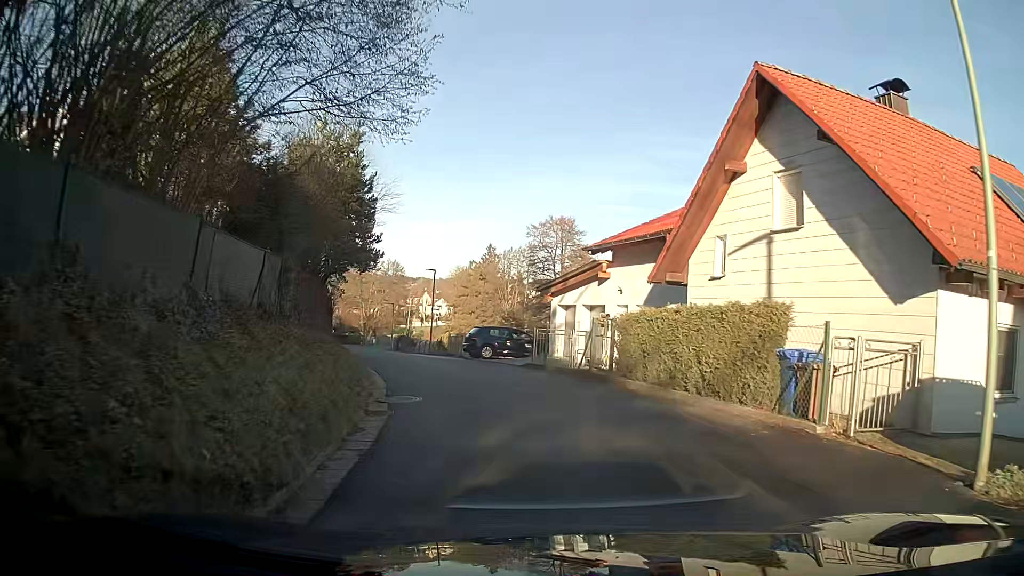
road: residential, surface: asphalt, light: Day
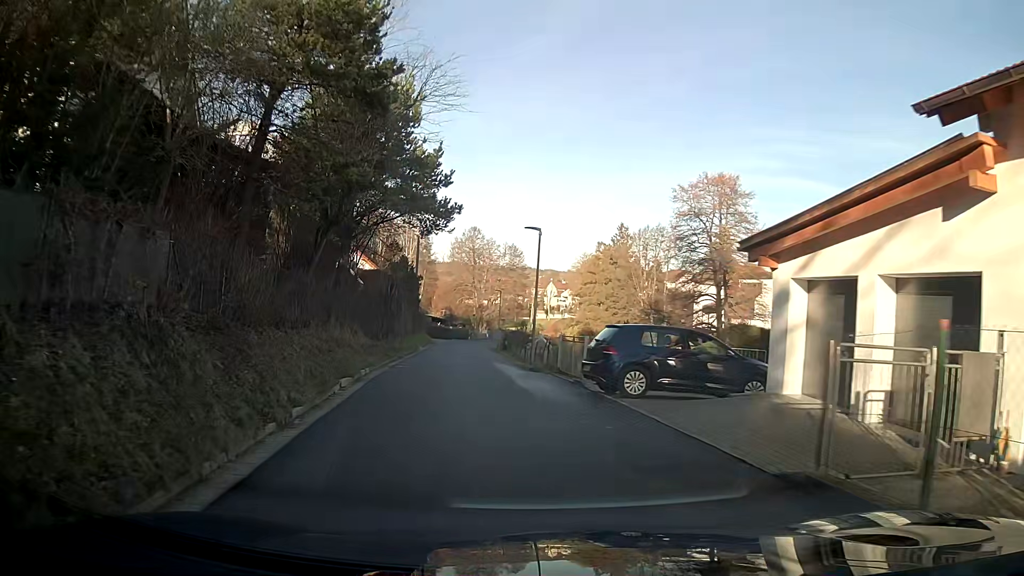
(-1.4, +15.8) m; -13°
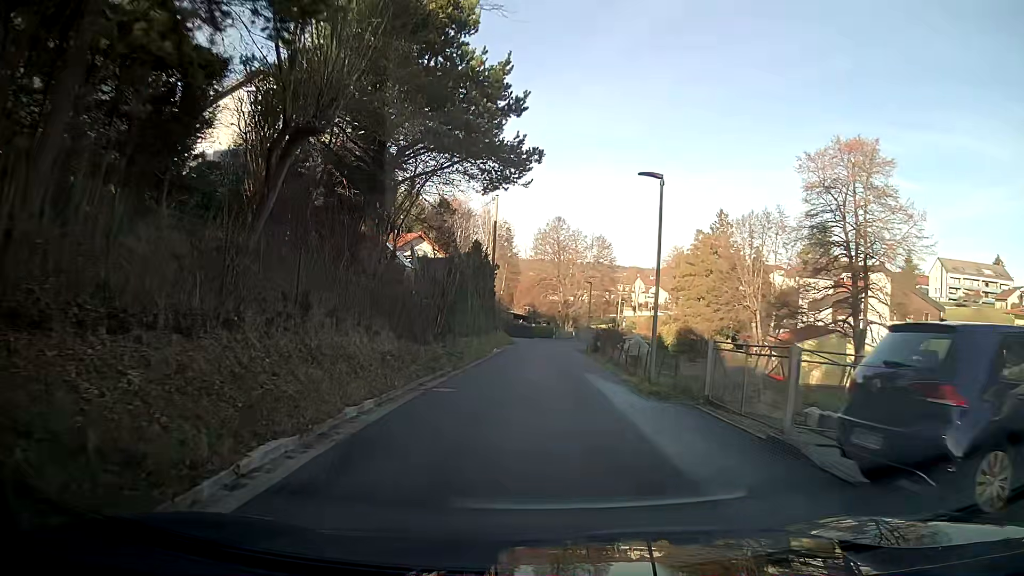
(-0.4, +8.7) m; -5°
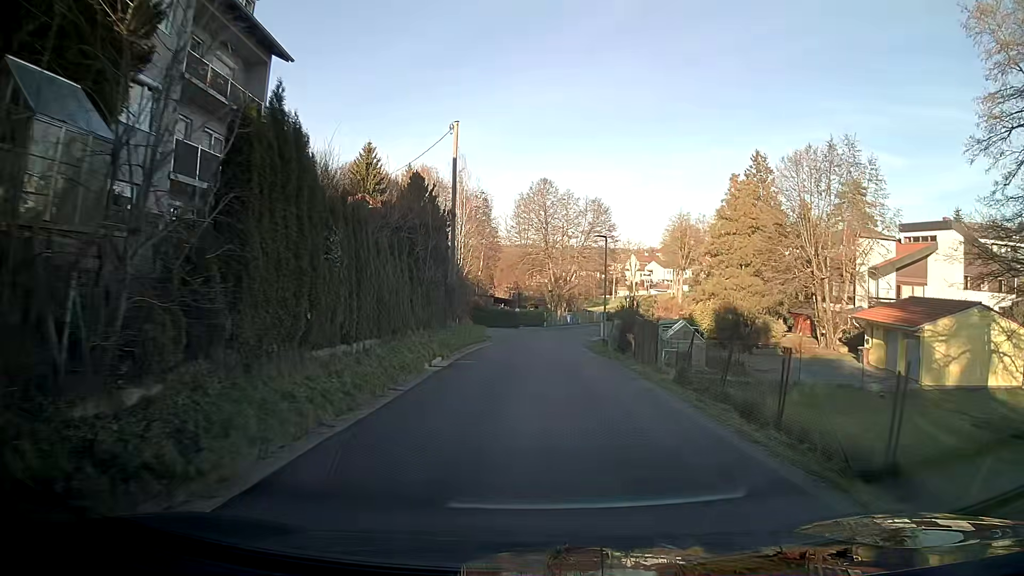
(+0.2, +19.2) m; 0°
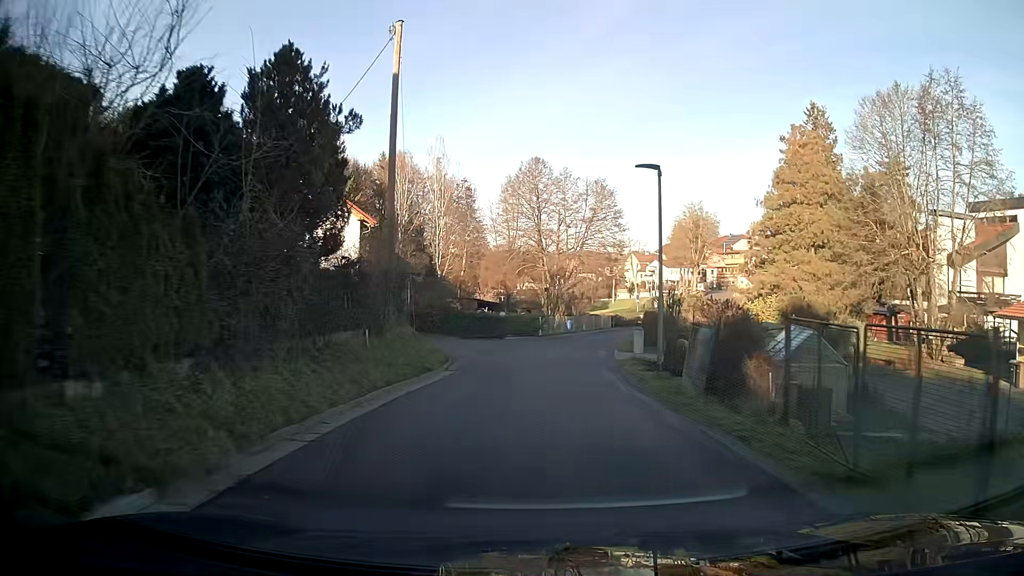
(+0.2, +15.1) m; +2°
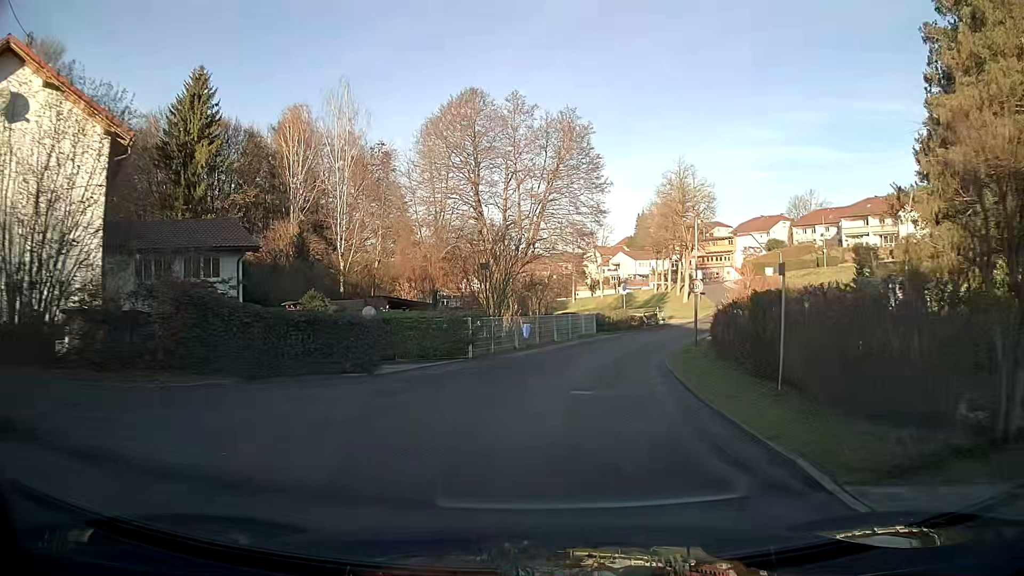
(+0.8, +24.6) m; +5°
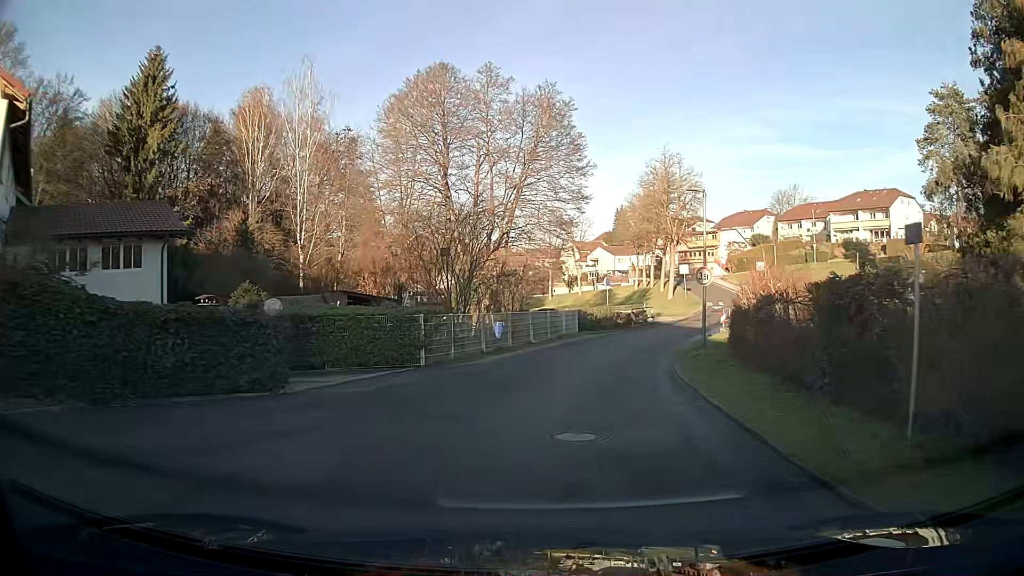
(+0.1, +4.8) m; +2°
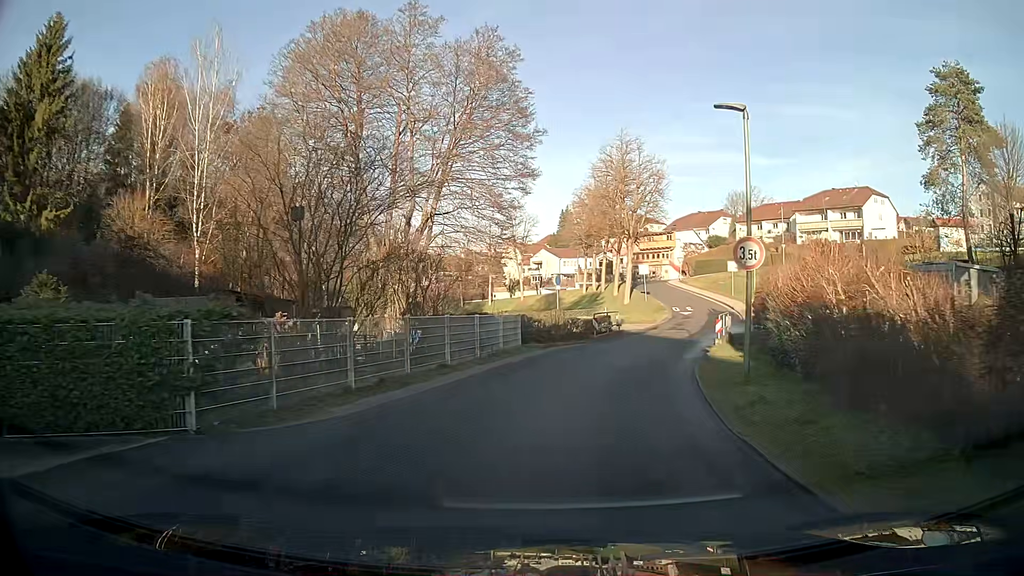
(+0.4, +9.4) m; +5°
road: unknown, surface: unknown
(+1, +10) (+2, +20) (+5, +29) (+8, +39) (+11, +49) (+12, +59) (+11, +69) (+11, +79) (+15, +88) (+16, +97) m
